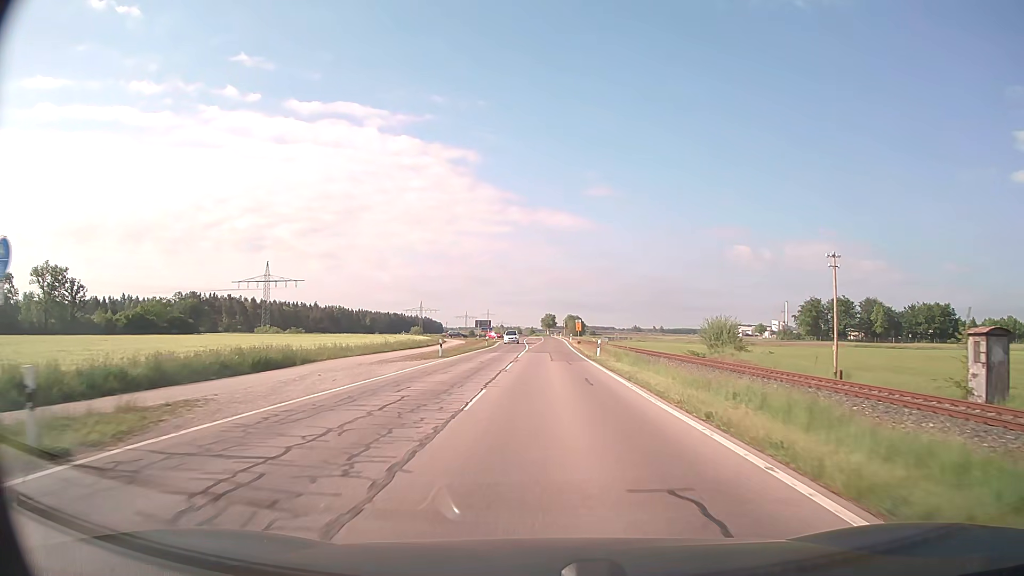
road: secondary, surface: asphalt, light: Day
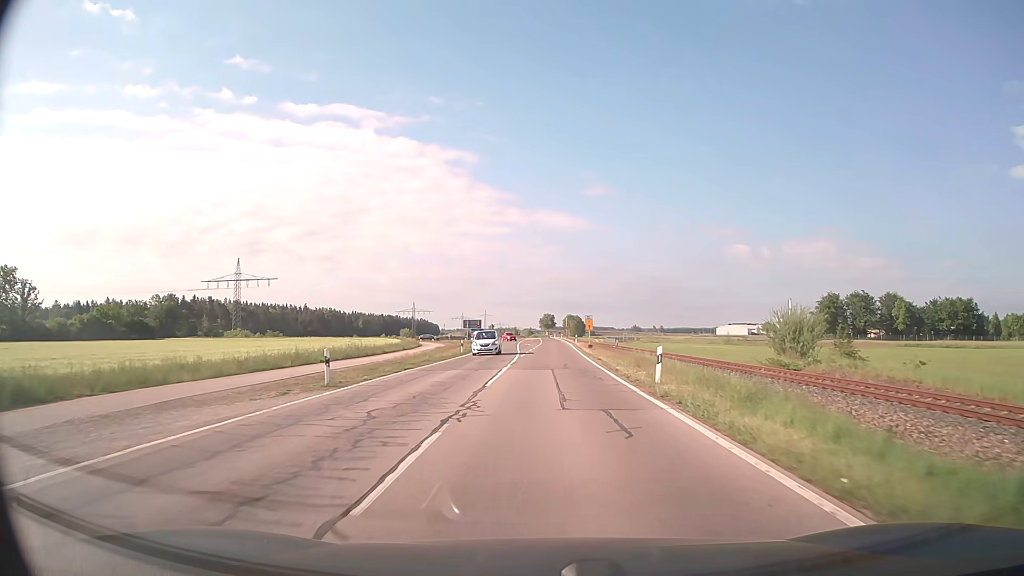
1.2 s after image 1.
(0.0, +20.0) m; 0°
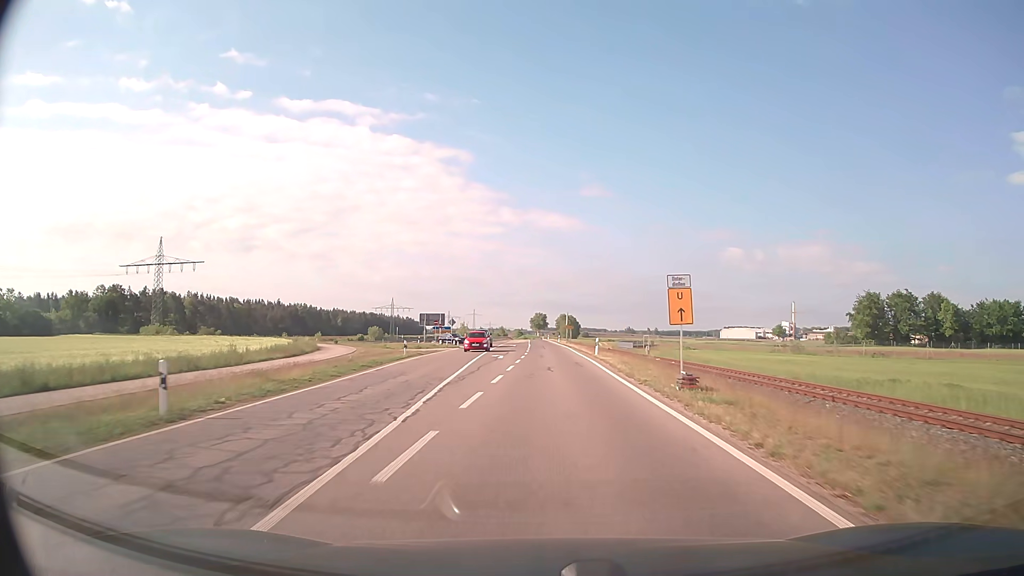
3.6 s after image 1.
(+0.1, +39.6) m; 0°
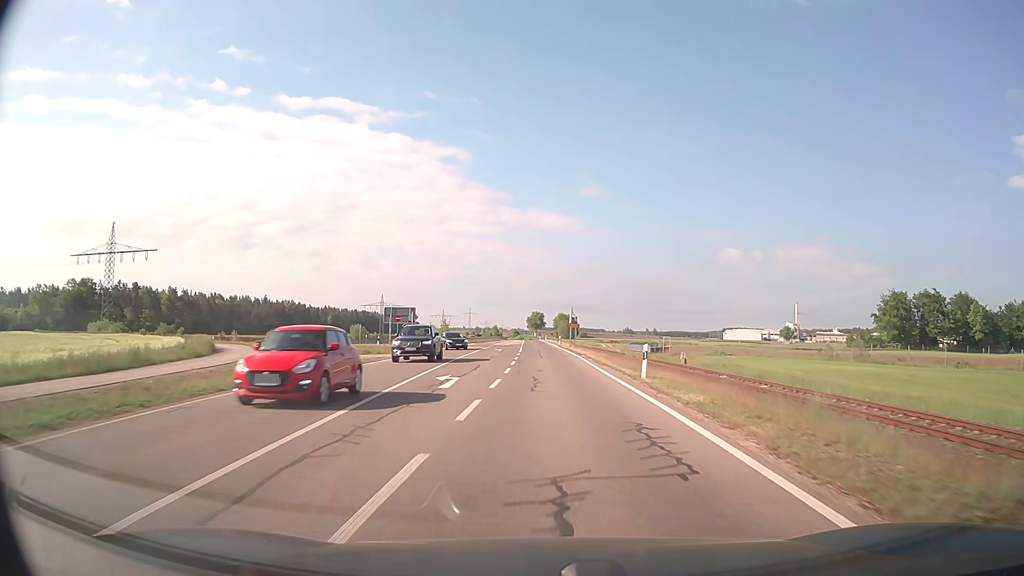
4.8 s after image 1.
(+0.1, +19.6) m; 0°
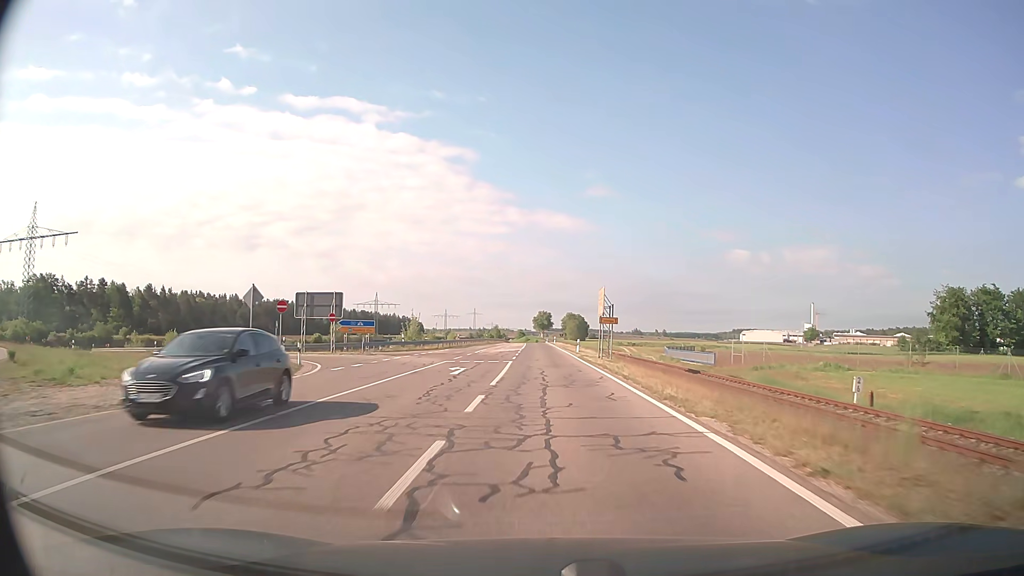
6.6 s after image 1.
(0.0, +29.0) m; 0°
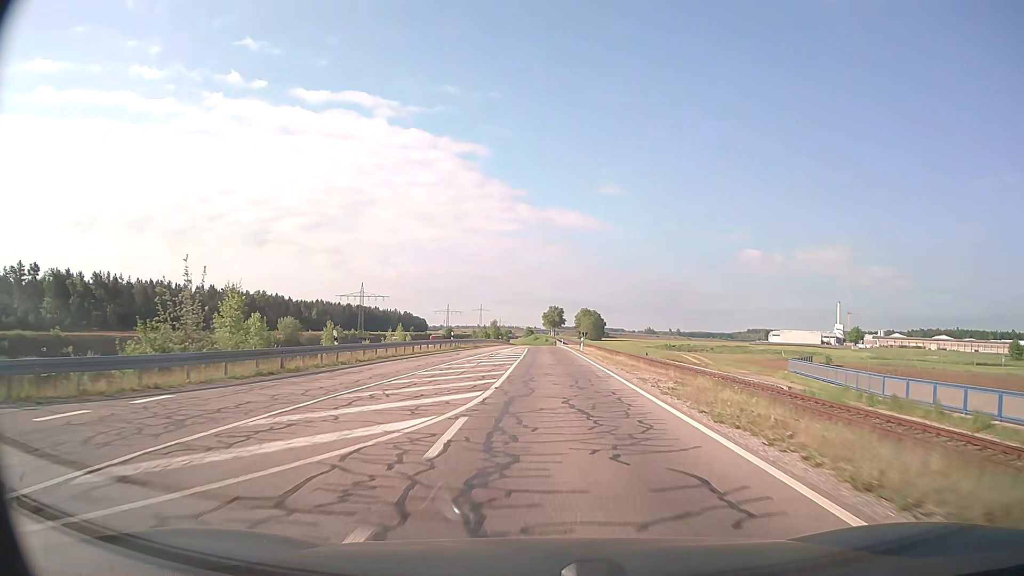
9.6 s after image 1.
(-0.5, +47.4) m; -1°
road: trunk_link
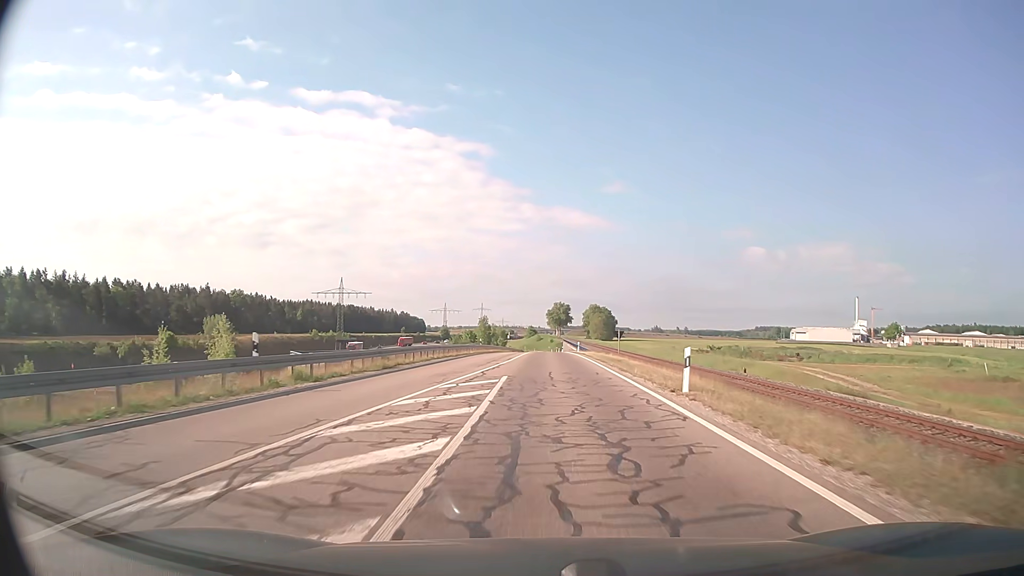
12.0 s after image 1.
(0.0, +37.4) m; 0°
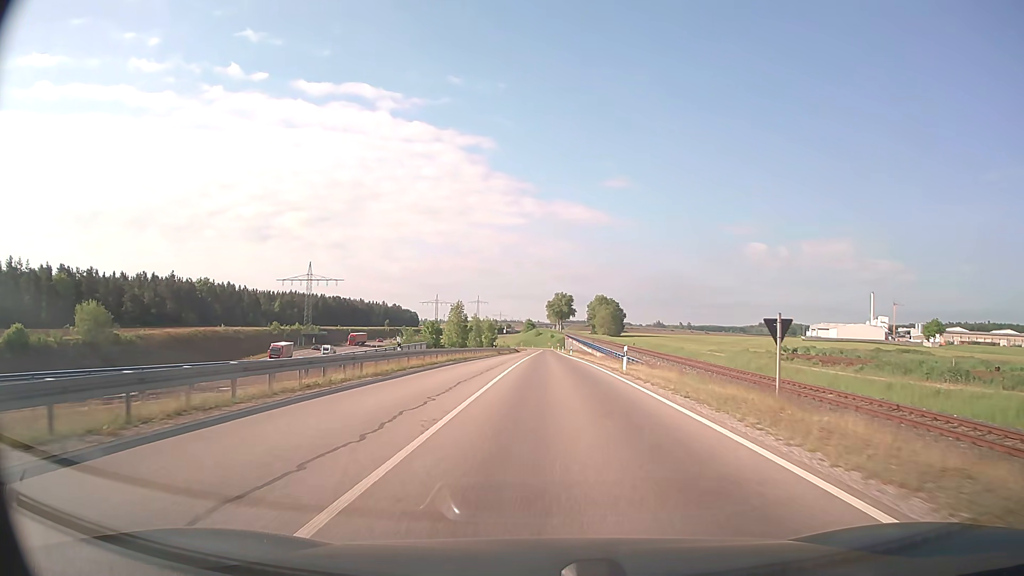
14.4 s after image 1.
(-0.1, +37.2) m; 0°
(0, +10) (0, +20) (0, +30) (0, +40) (0, +50) (0, +60) (0, +70) (0, +80) (0, +90) (0, +100) m
